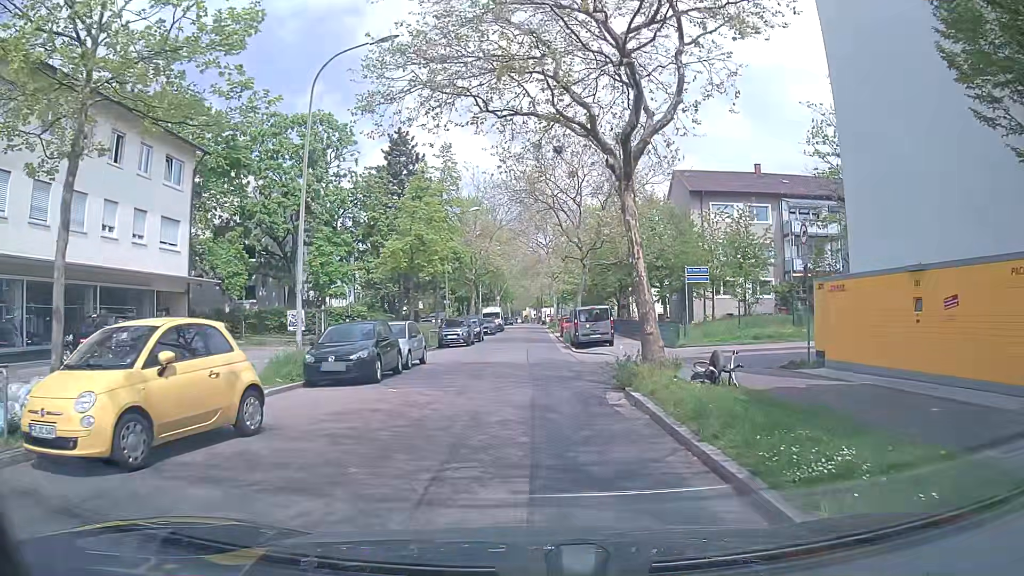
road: unclassified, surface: asphalt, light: Day
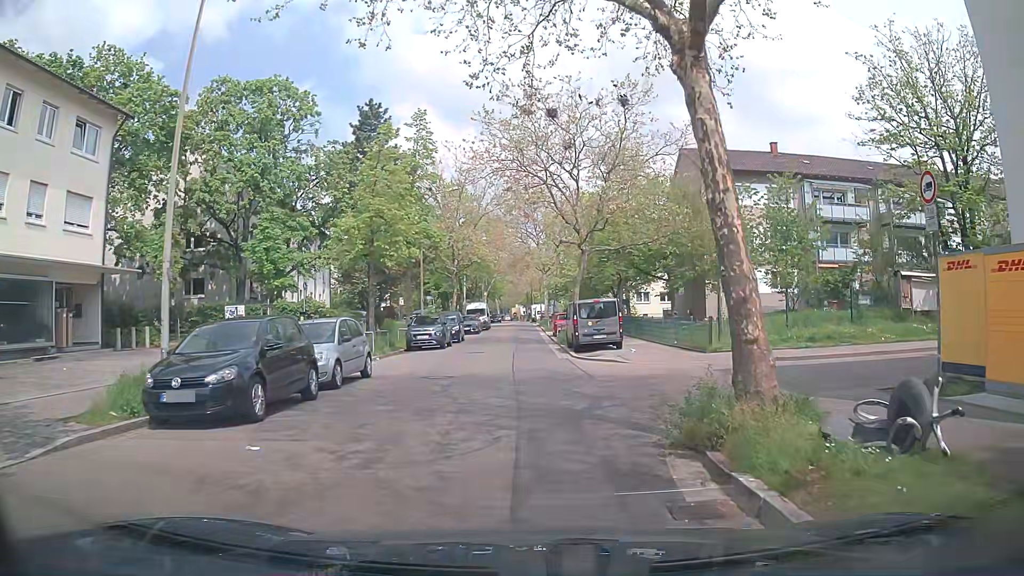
(+0.1, +6.5) m; +2°
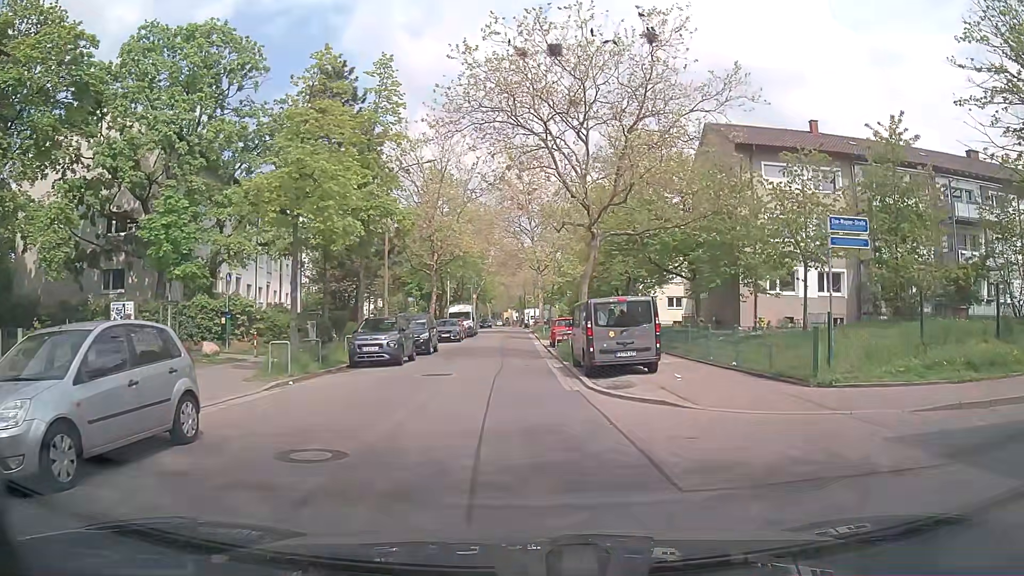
(-0.2, +8.4) m; -2°
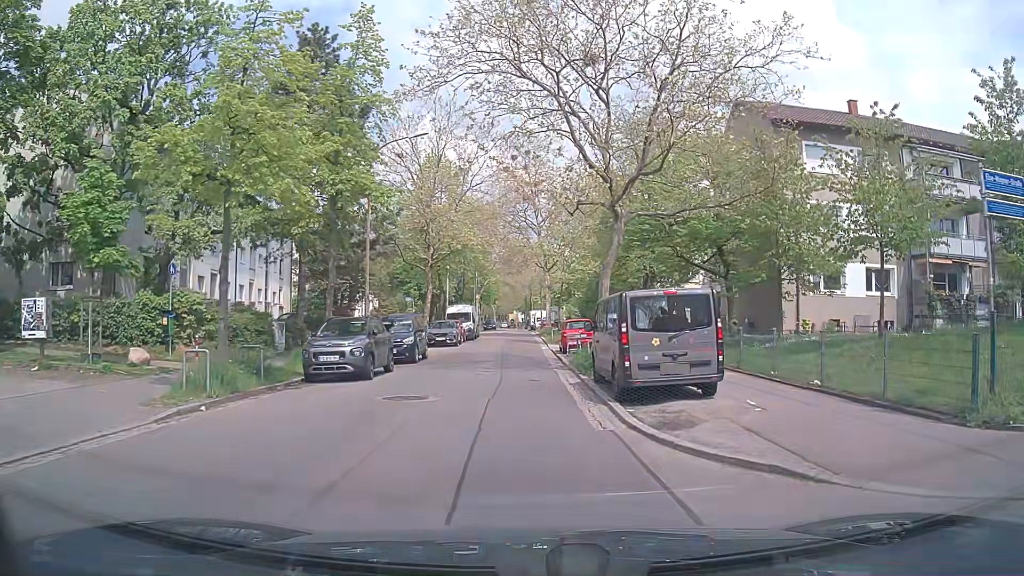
(+0.1, +5.1) m; +2°
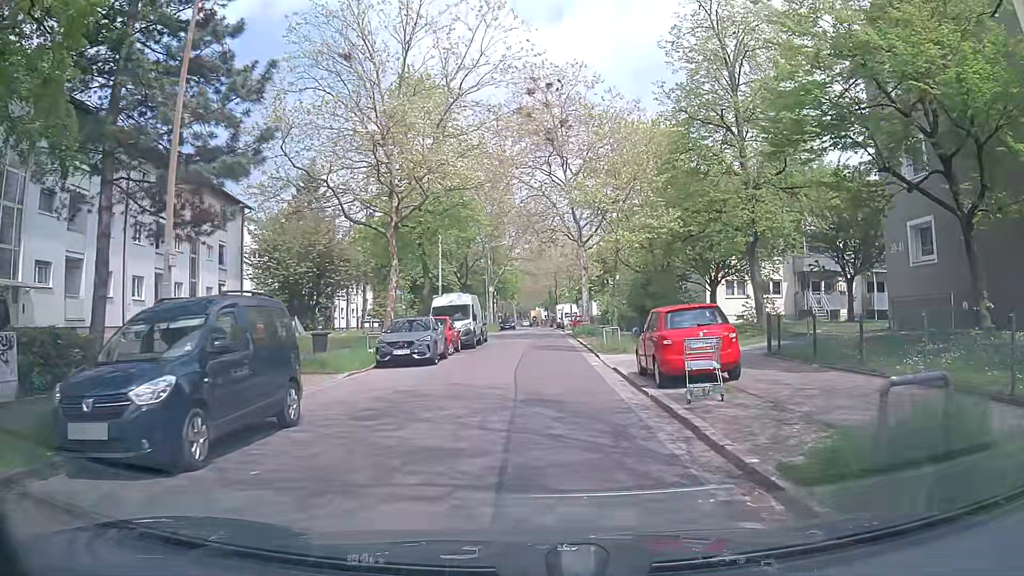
(-0.3, +17.8) m; -2°
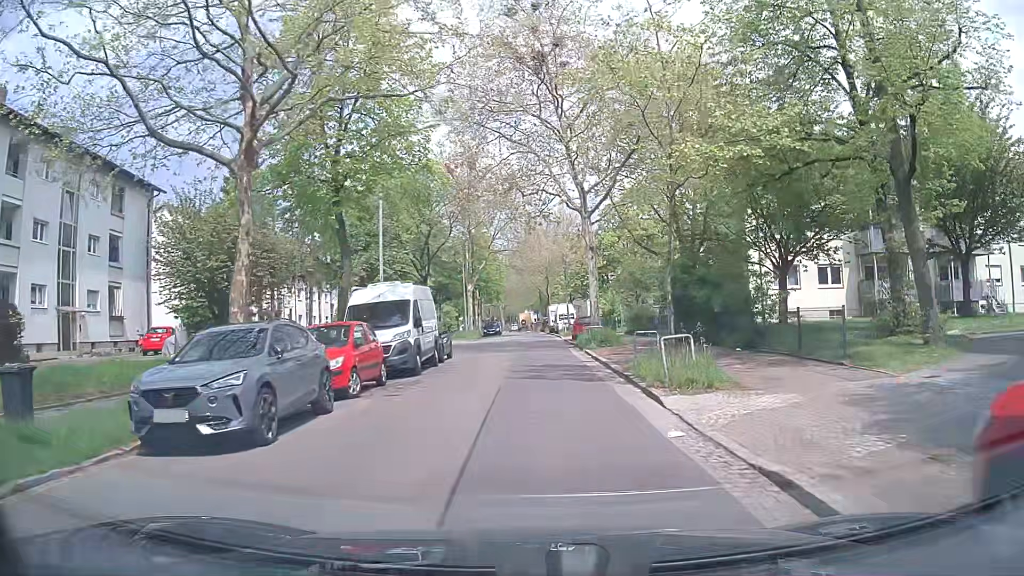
(+0.2, +12.8) m; +2°
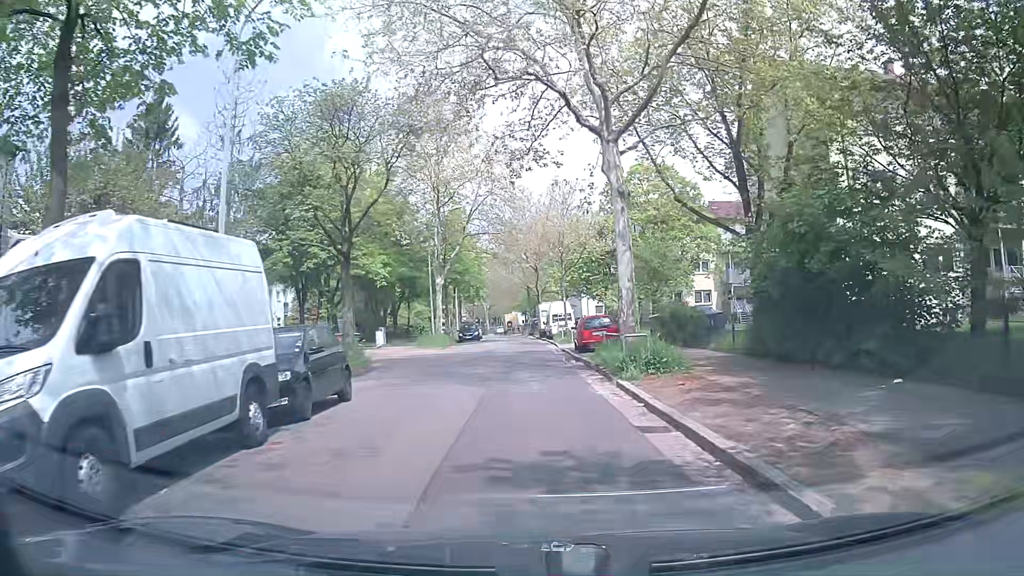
(0.0, +13.3) m; 0°
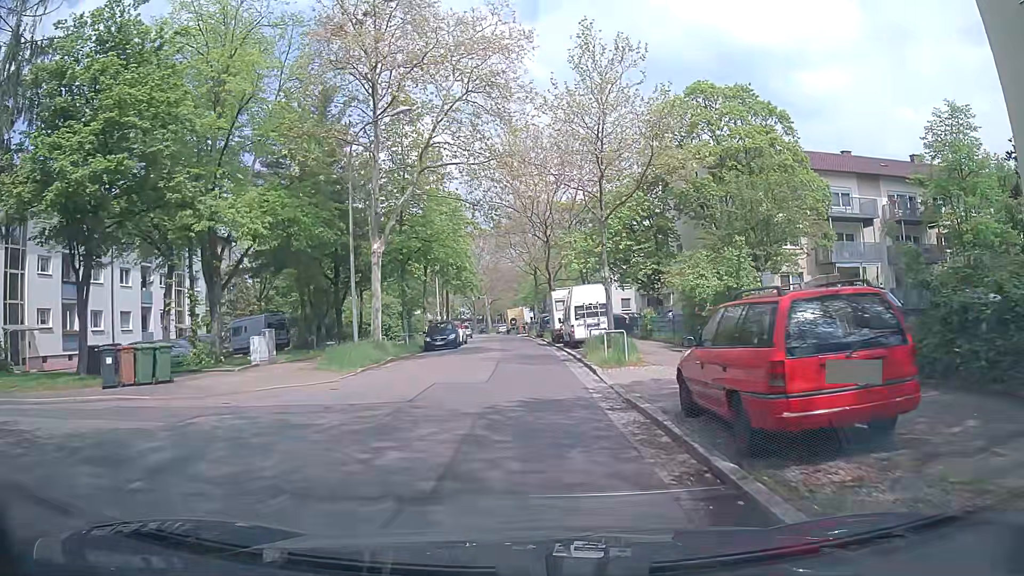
(+0.3, +21.2) m; 0°
(0, +10) (0, +20) (0, +30) (-1, +40) (-2, +50) (-2, +60) (-3, +70) (-4, +80) (-5, +90) (-6, +100) m
